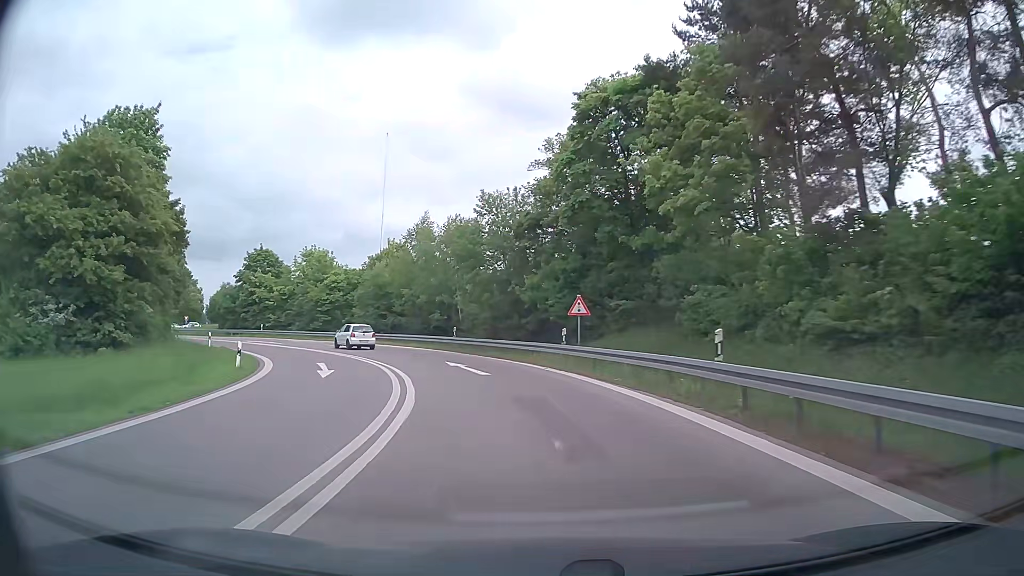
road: motorway_link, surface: asphalt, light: Day
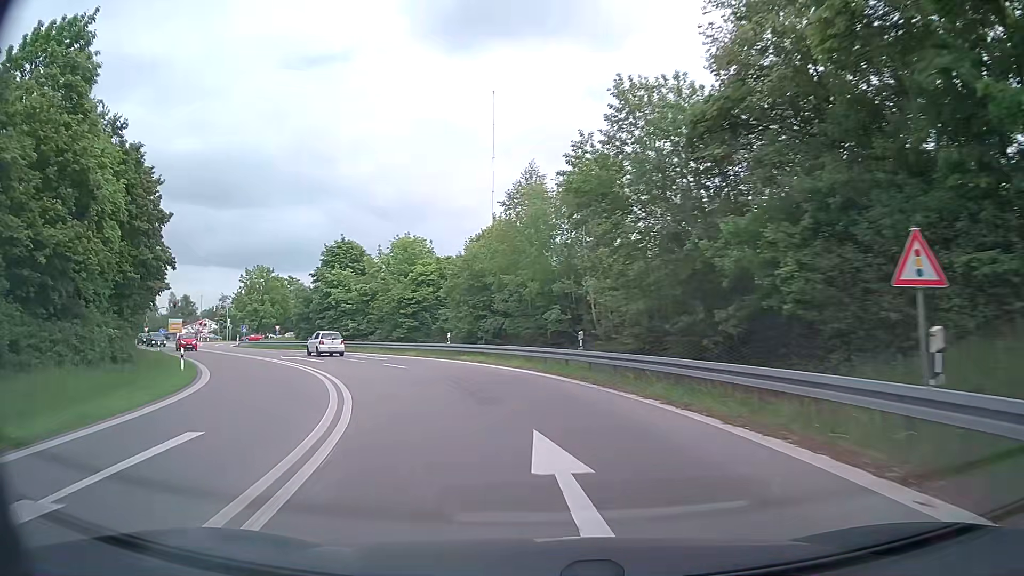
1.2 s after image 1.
(-1.5, +17.5) m; -11°
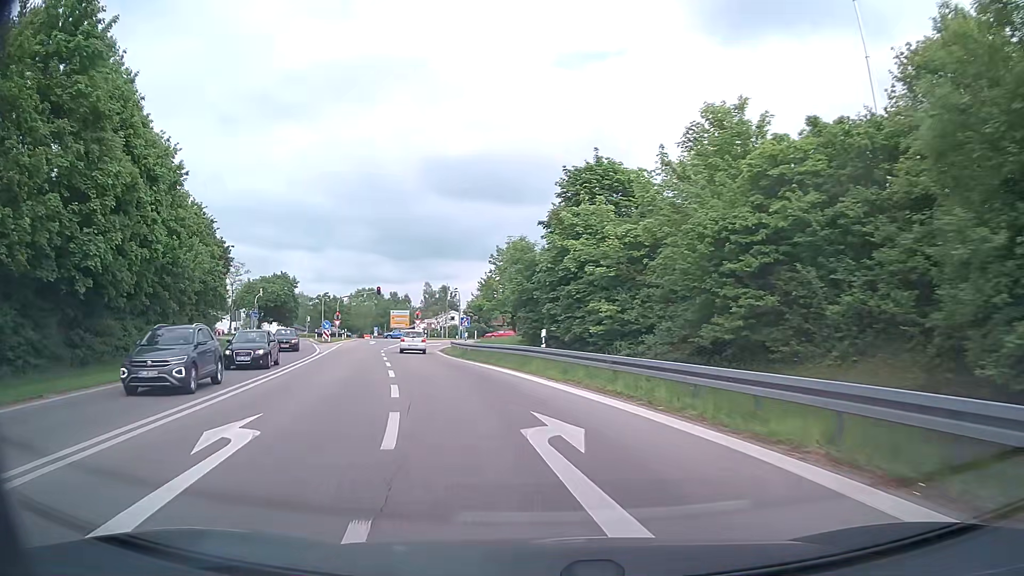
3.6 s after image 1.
(-6.8, +30.3) m; -26°
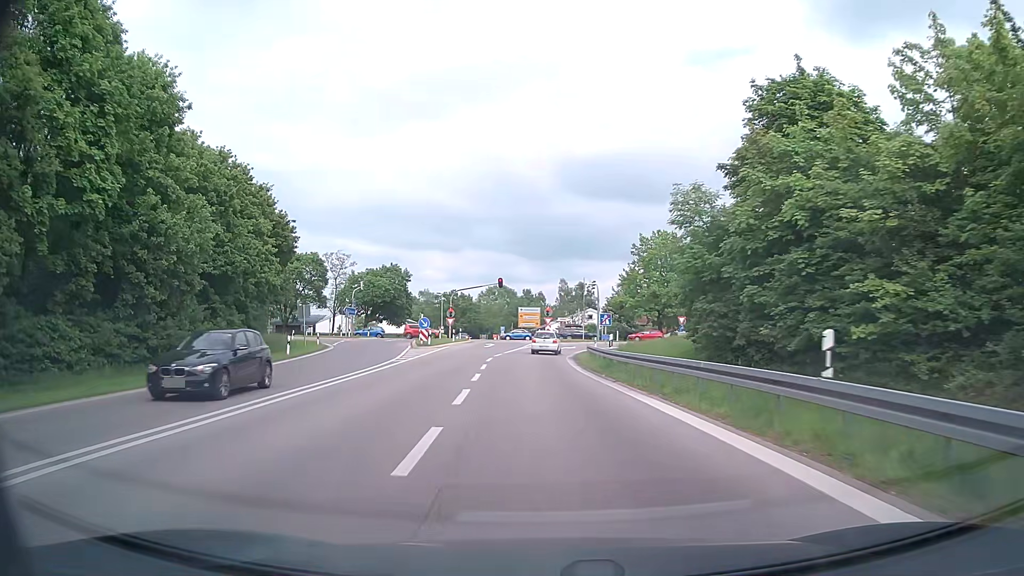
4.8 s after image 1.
(-1.5, +13.1) m; -12°
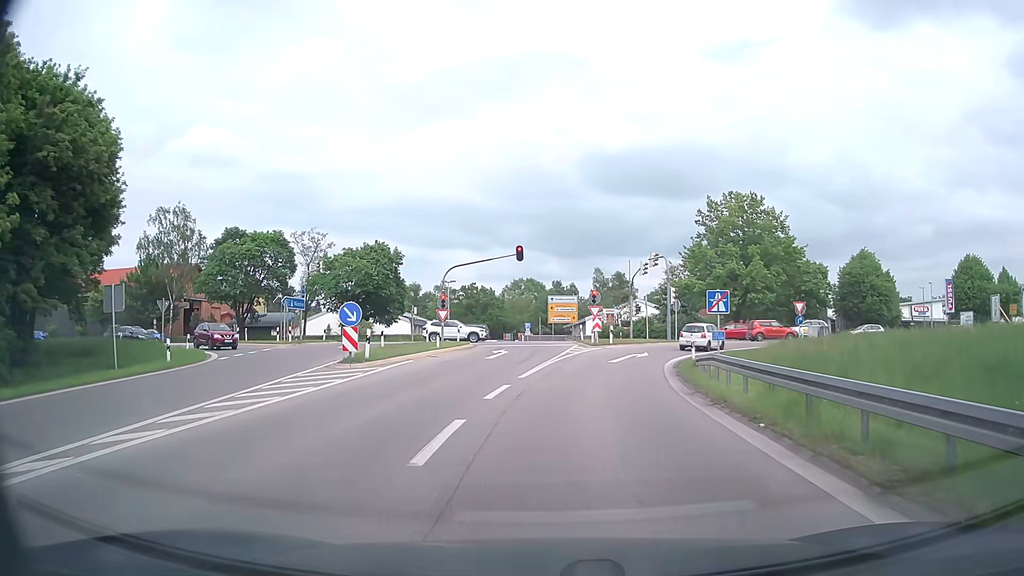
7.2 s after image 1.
(-0.9, +23.6) m; -2°
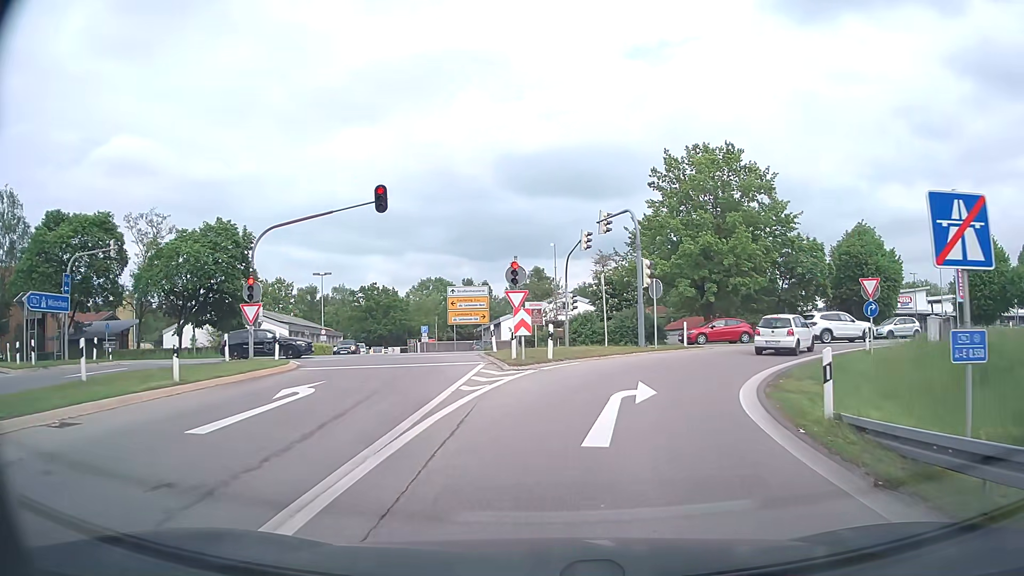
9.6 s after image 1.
(+0.9, +18.7) m; +7°
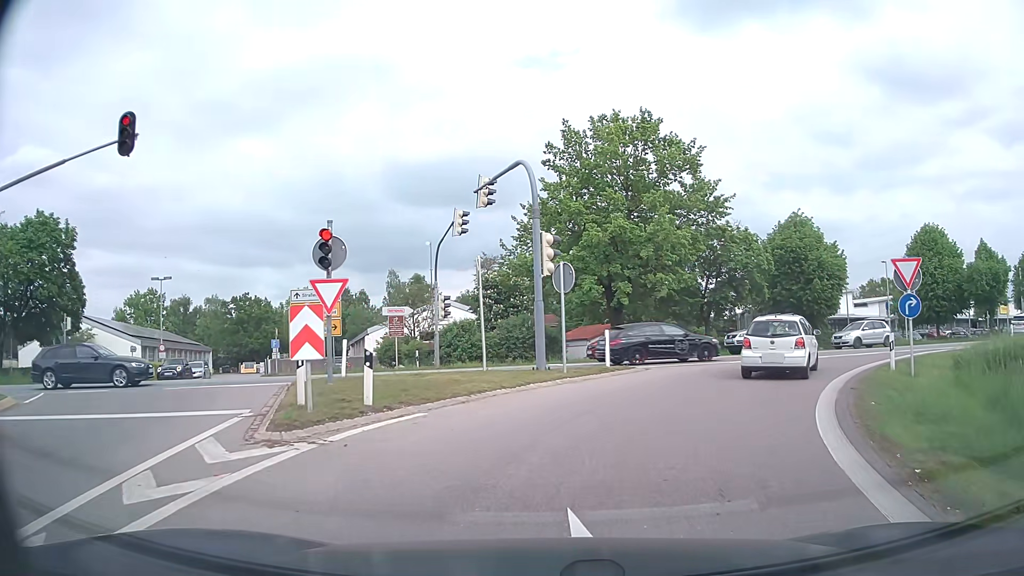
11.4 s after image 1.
(+0.8, +9.8) m; +10°
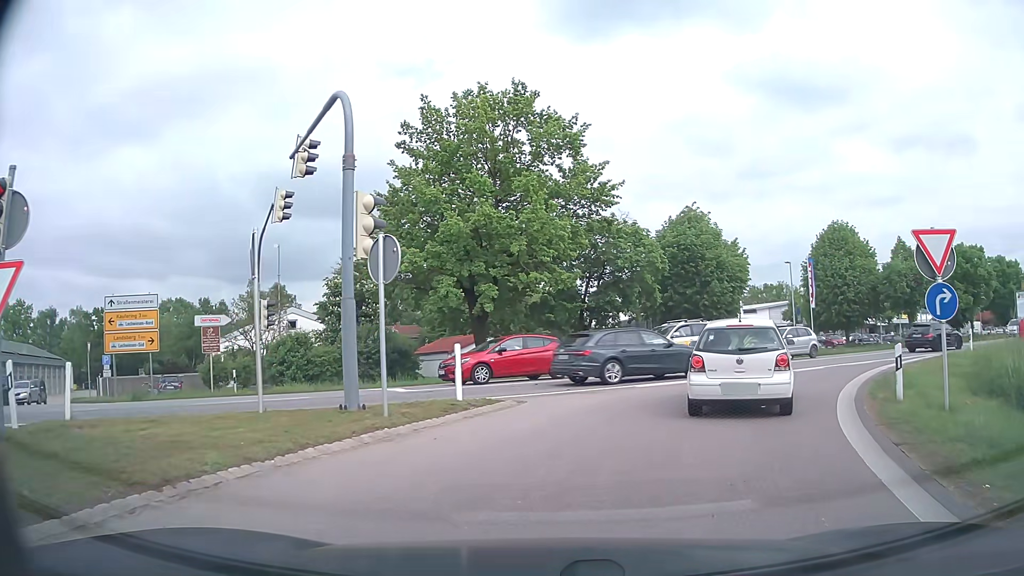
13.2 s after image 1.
(+0.5, +6.4) m; +10°
(+2, +10) (+6, +19) (+13, +26) (+22, +31) (+31, +36) (+39, +41) (+48, +46) (+57, +51) (+65, +55) (+74, +60) m
